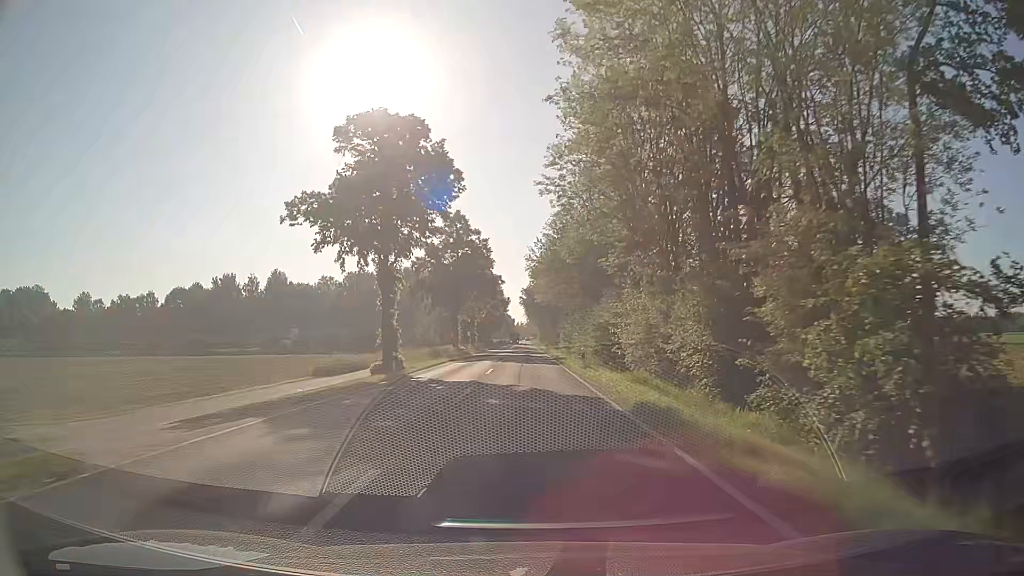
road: secondary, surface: asphalt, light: Day
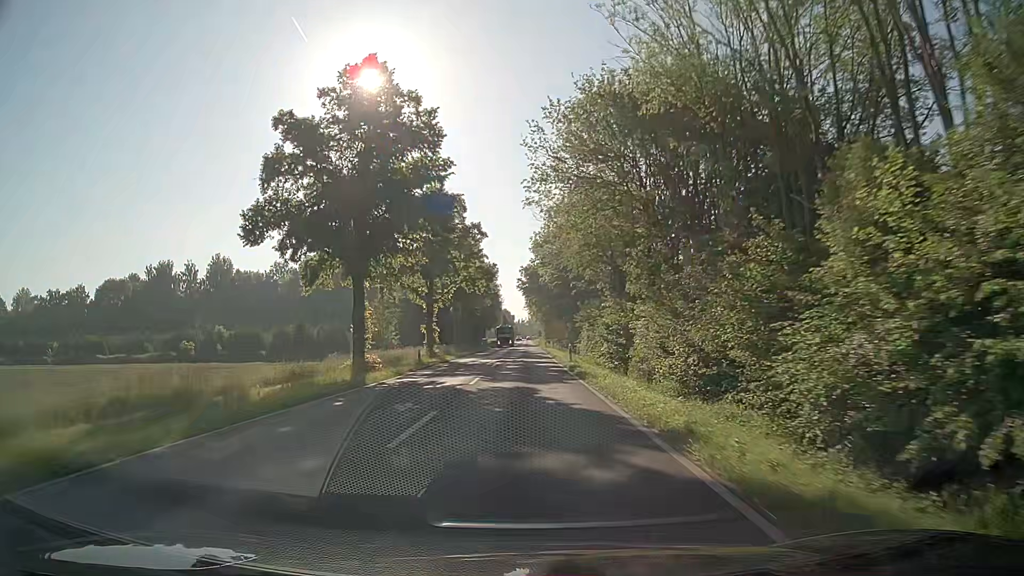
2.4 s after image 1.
(0.0, +42.6) m; 0°
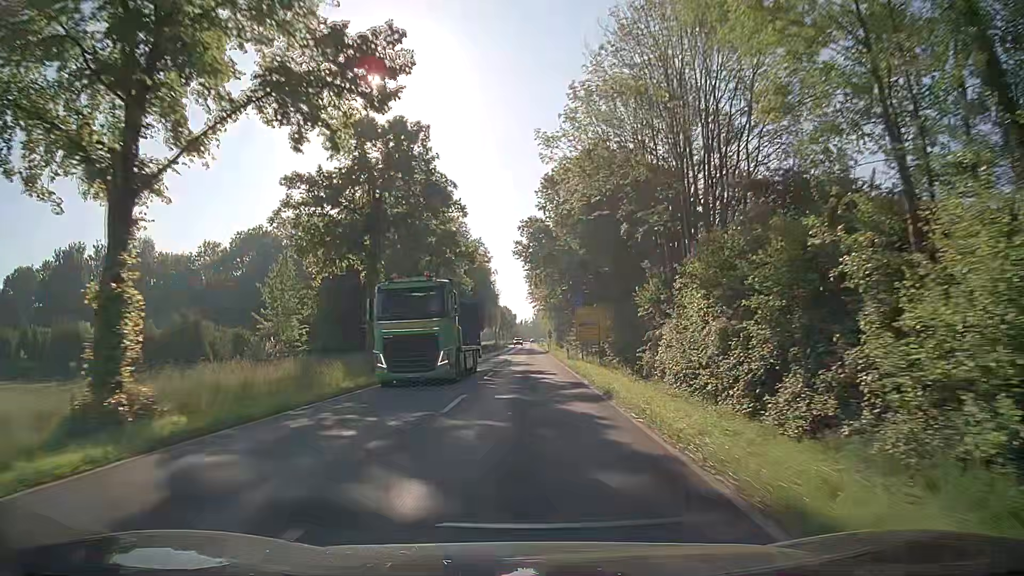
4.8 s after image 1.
(-0.2, +42.8) m; 0°
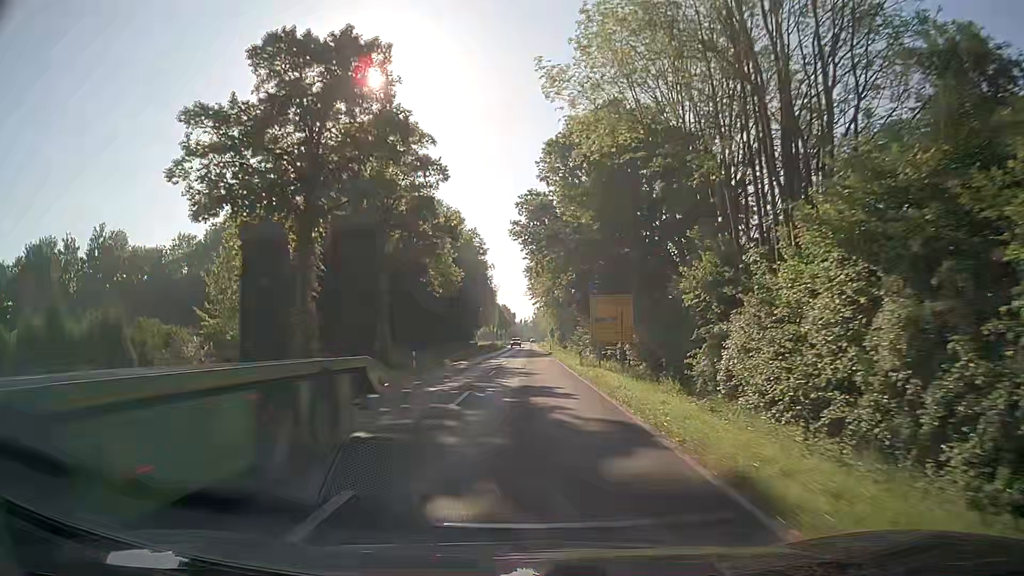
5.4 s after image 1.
(0.0, +10.7) m; 0°
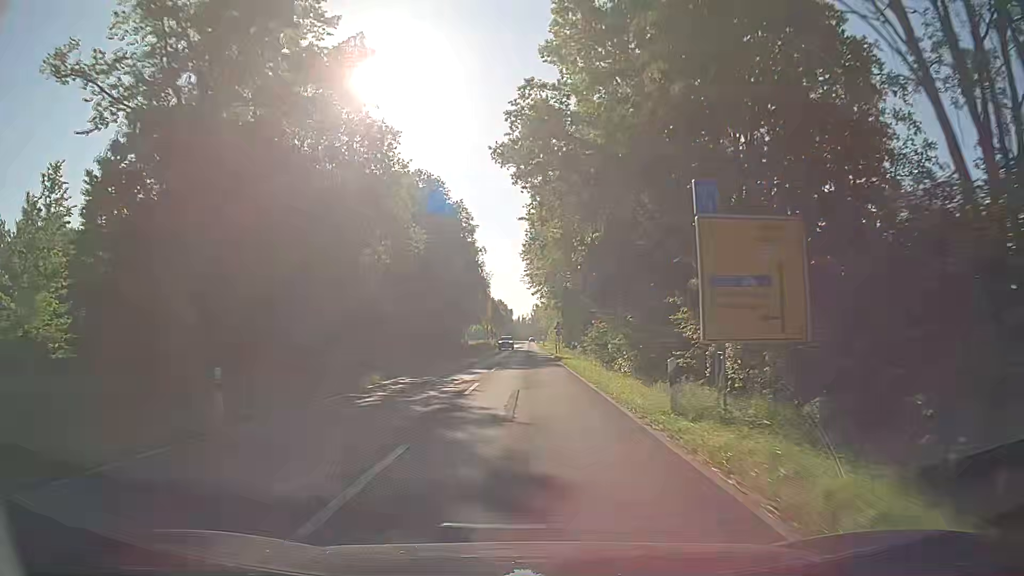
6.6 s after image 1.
(0.0, +21.4) m; 0°
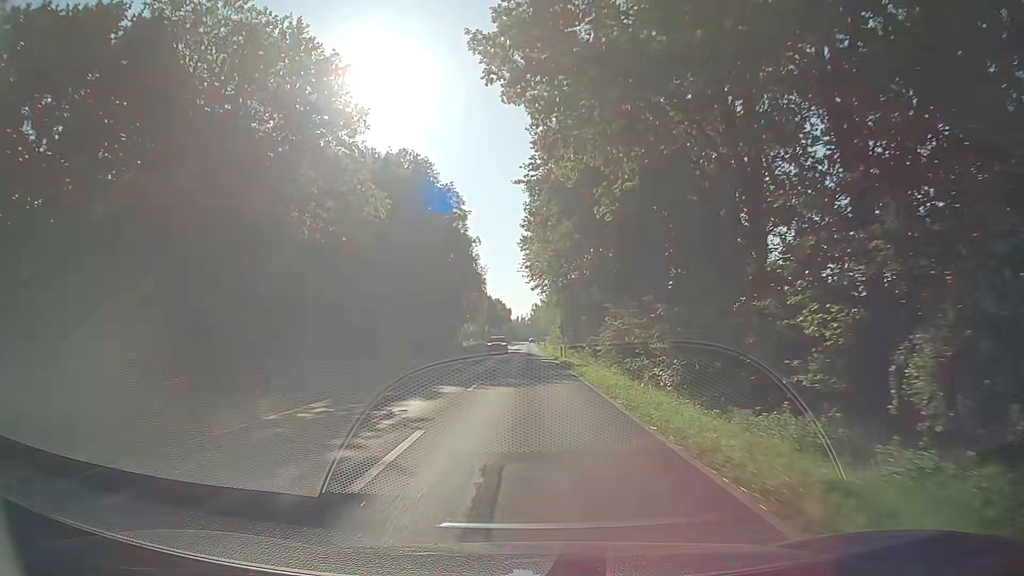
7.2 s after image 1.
(0.0, +10.7) m; 0°
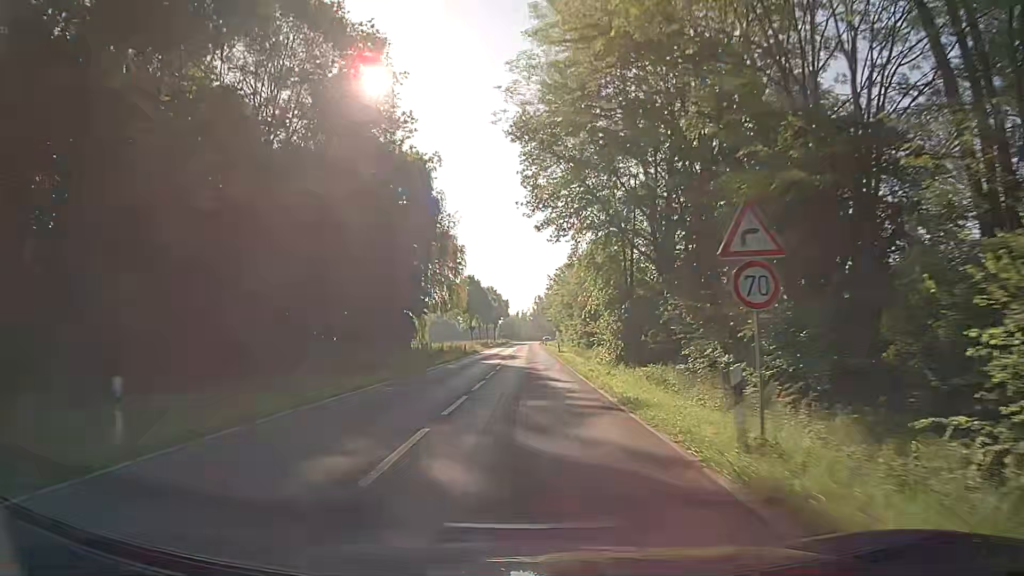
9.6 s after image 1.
(-0.1, +42.9) m; 0°
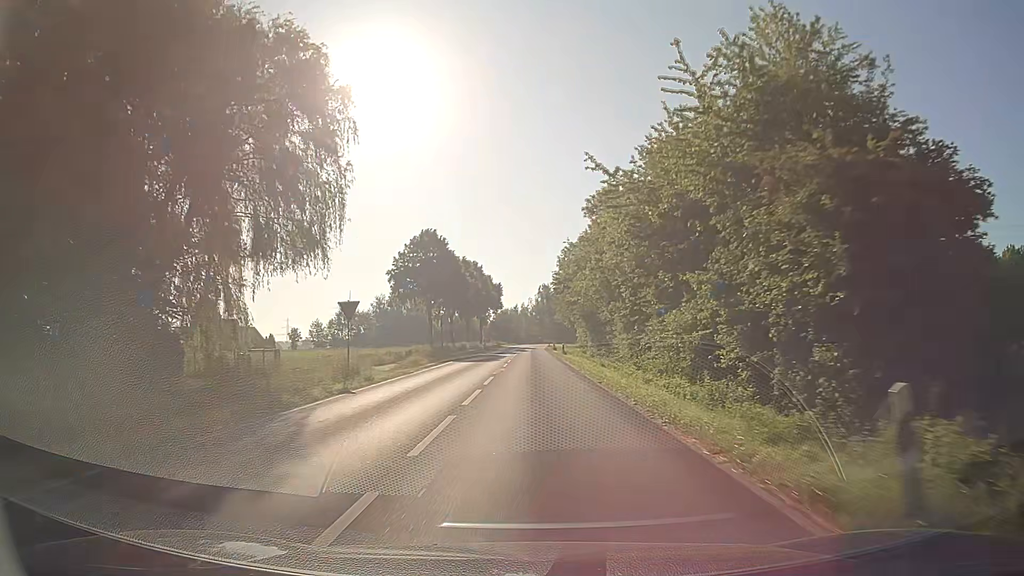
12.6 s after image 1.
(+0.3, +53.7) m; 0°
(0, +10) (0, +20) (0, +30) (0, +40) (0, +50) (0, +60) (0, +70) (0, +80) (0, +90) (0, +100) m
